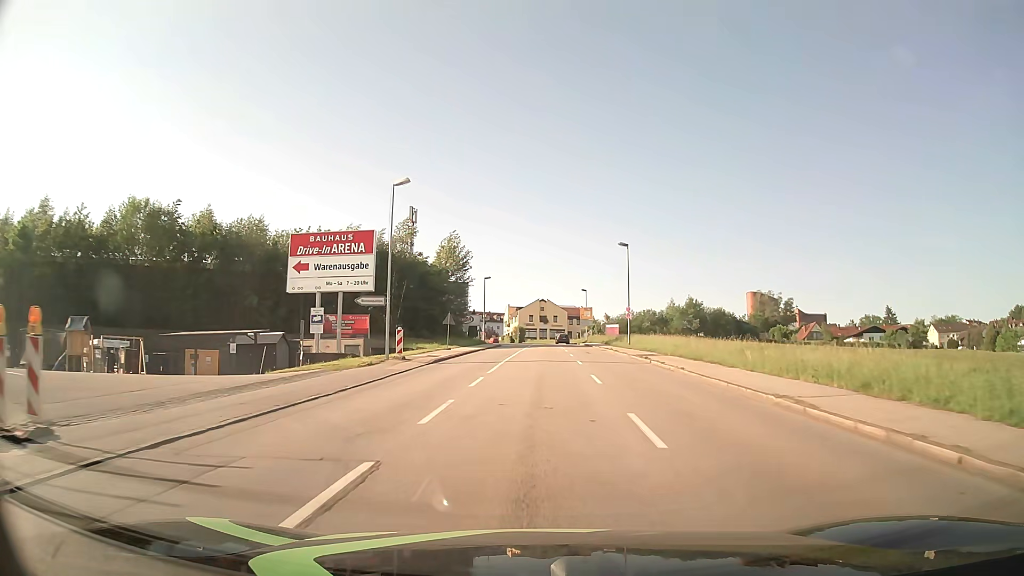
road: tertiary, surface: asphalt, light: Day
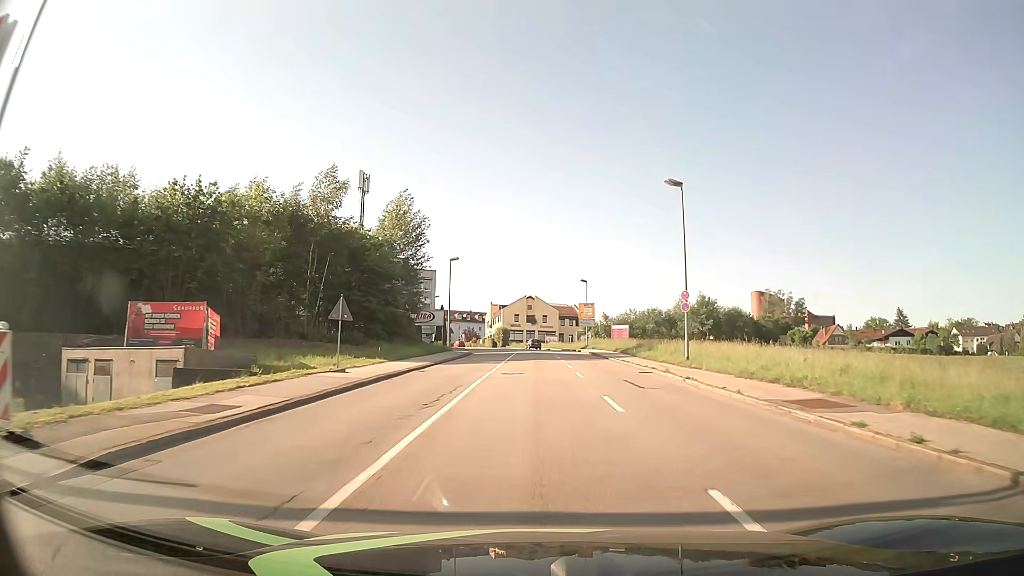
(+0.2, +23.0) m; +1°
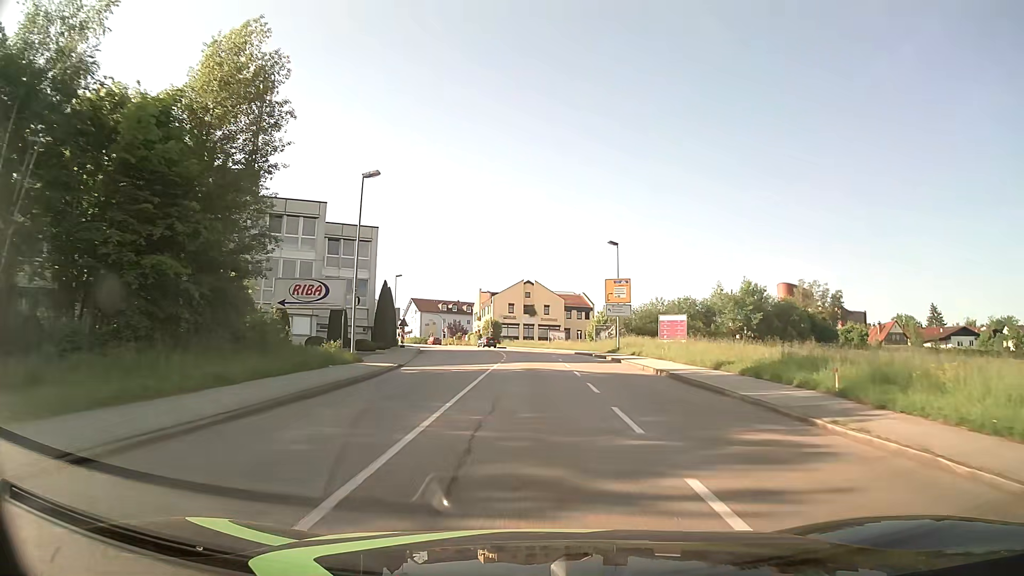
(0.0, +30.6) m; 0°
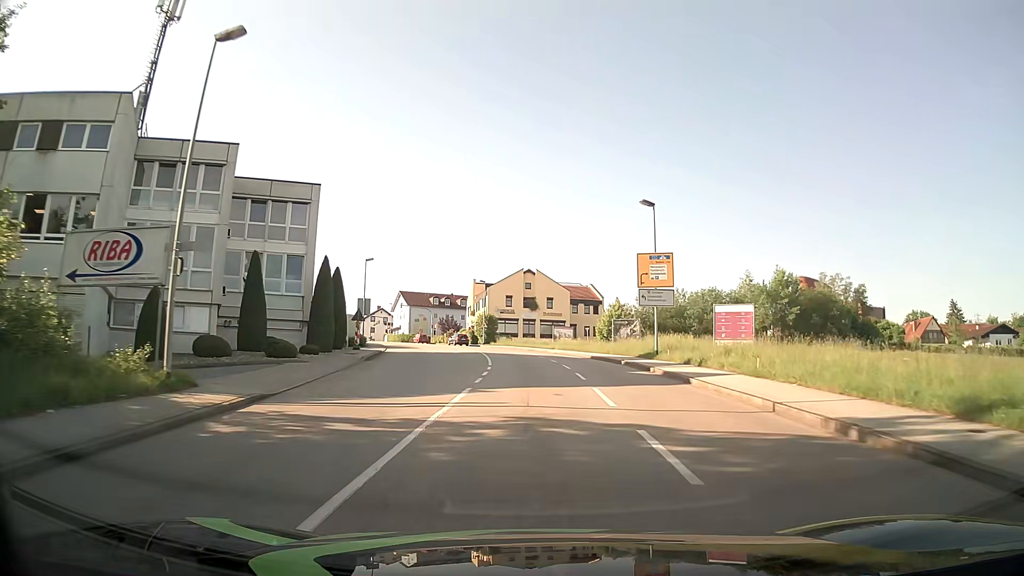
(0.0, +14.9) m; 0°
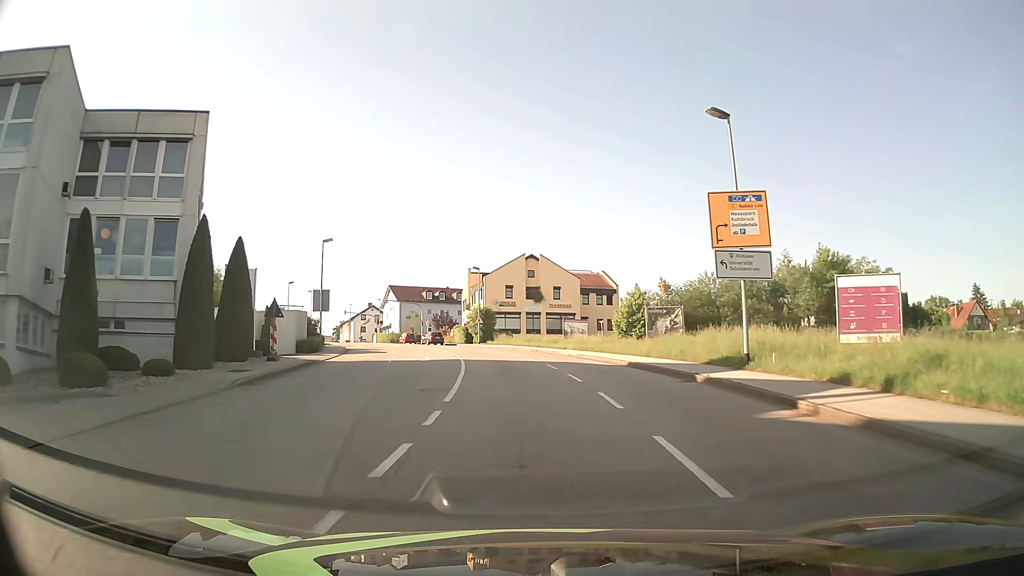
(0.0, +14.1) m; 0°
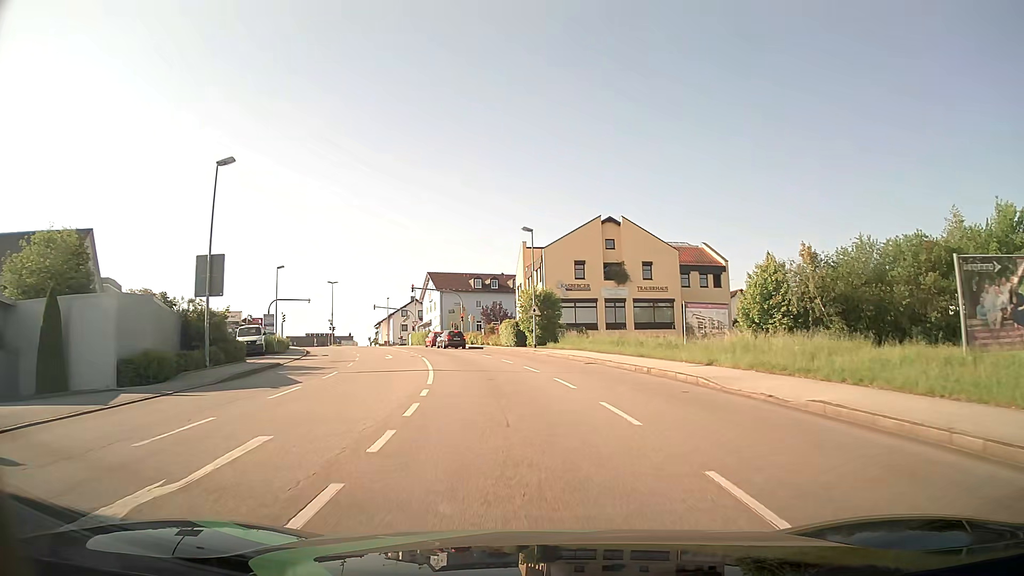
(-1.1, +26.0) m; -6°
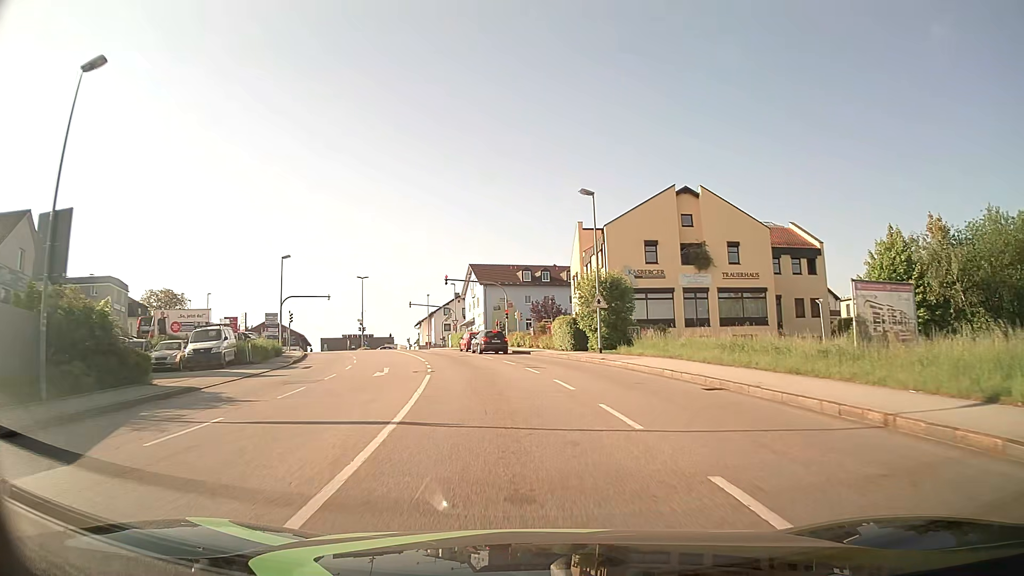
(-0.5, +12.2) m; -5°
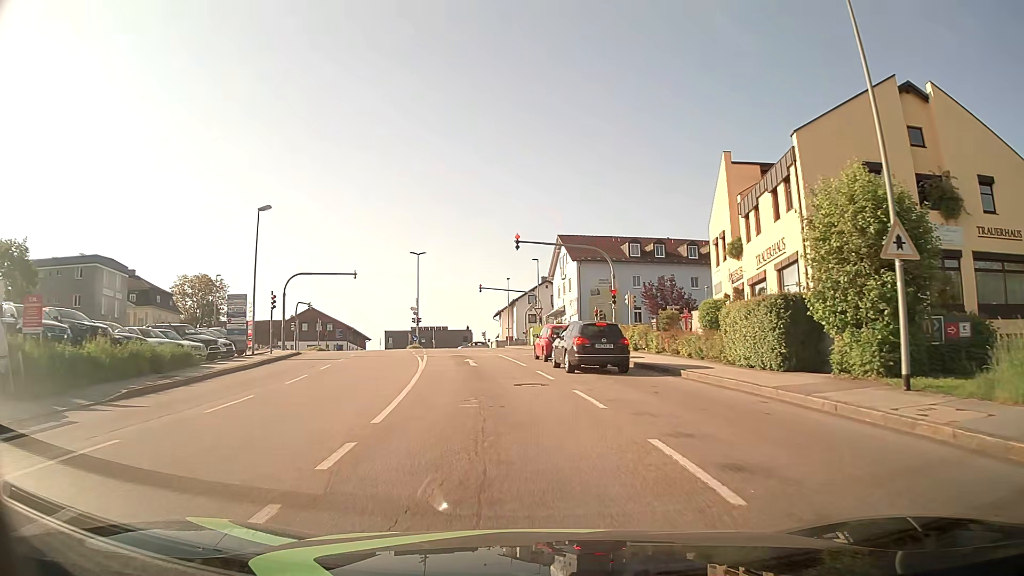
(-1.5, +21.8) m; -8°
(0, +10) (-2, +20) (-3, +30) (-5, +40) (-6, +50) (-8, +59) (-9, +69) (-12, +79) (-19, +86) (-28, +86) m
